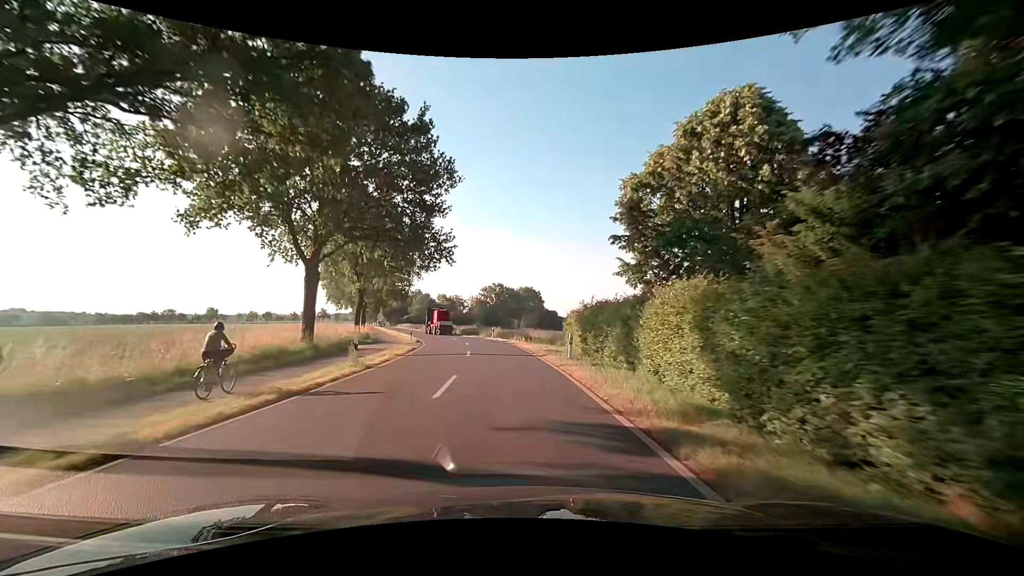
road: secondary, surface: asphalt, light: Day
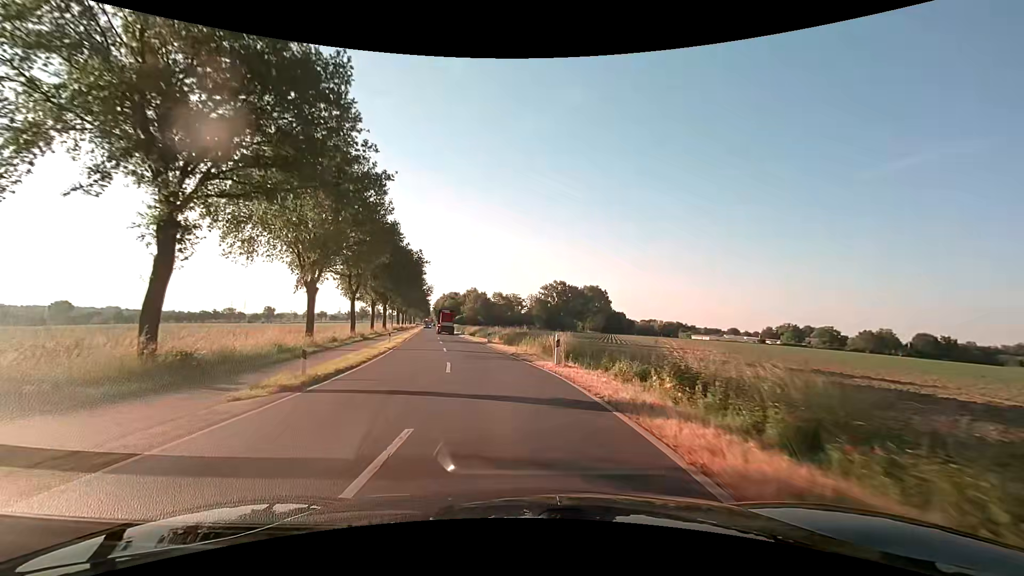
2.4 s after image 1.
(-2.1, +31.1) m; -7°
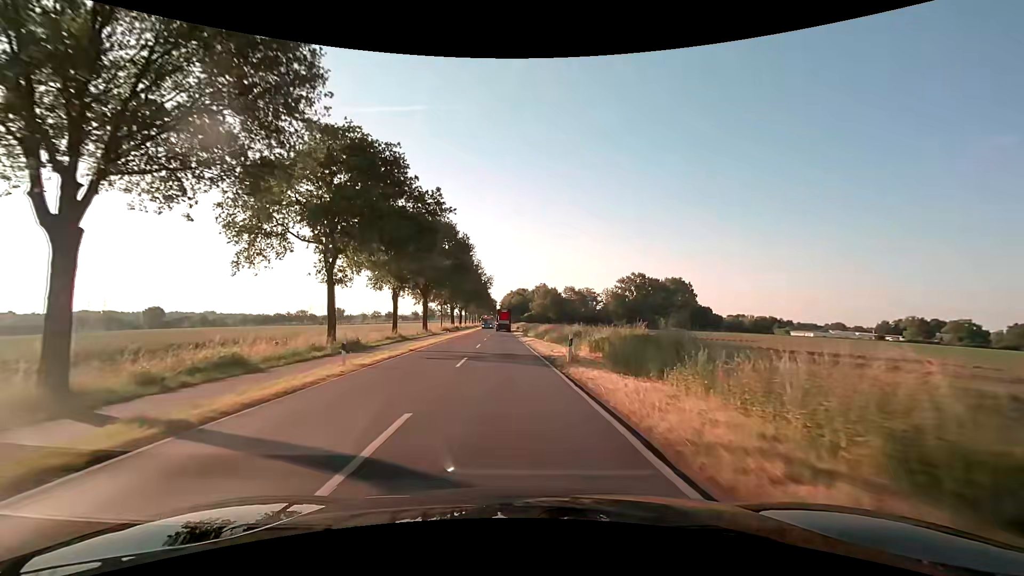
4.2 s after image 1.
(-1.9, +23.3) m; -8°
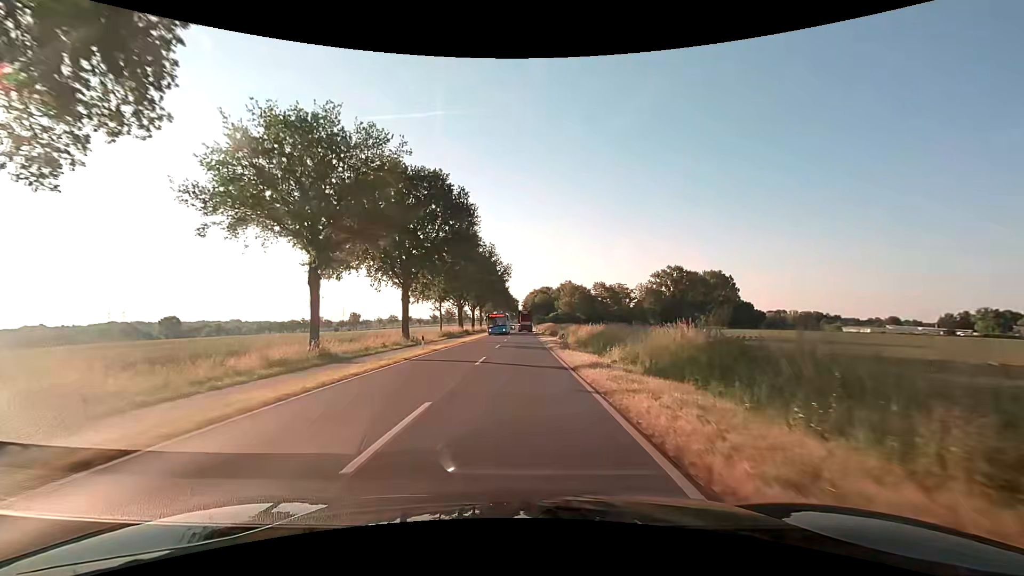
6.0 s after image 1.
(-0.7, +23.5) m; -3°
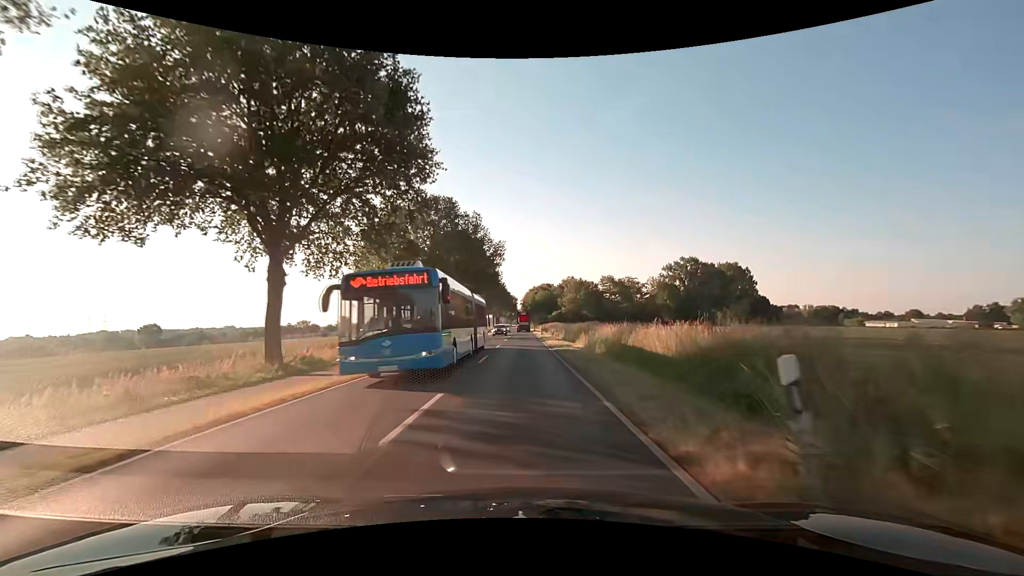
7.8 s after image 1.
(+0.1, +23.4) m; 0°
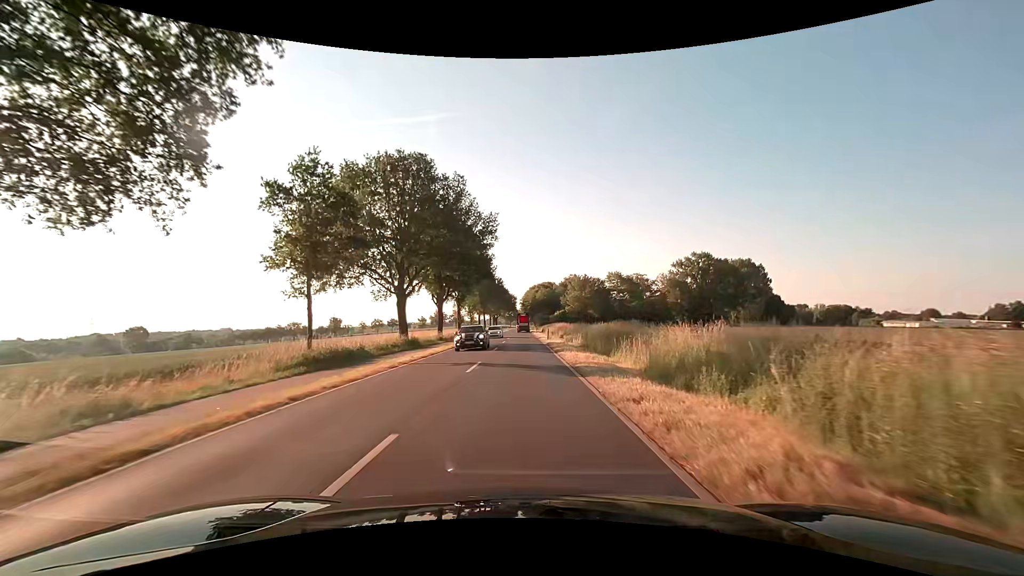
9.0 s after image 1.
(0.0, +15.5) m; 0°
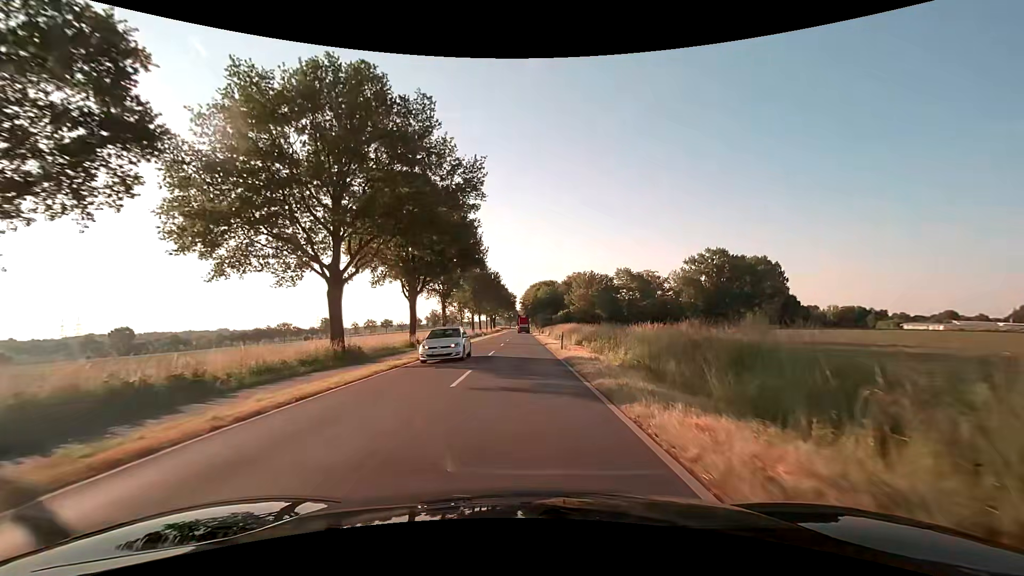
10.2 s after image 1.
(0.0, +15.5) m; 0°
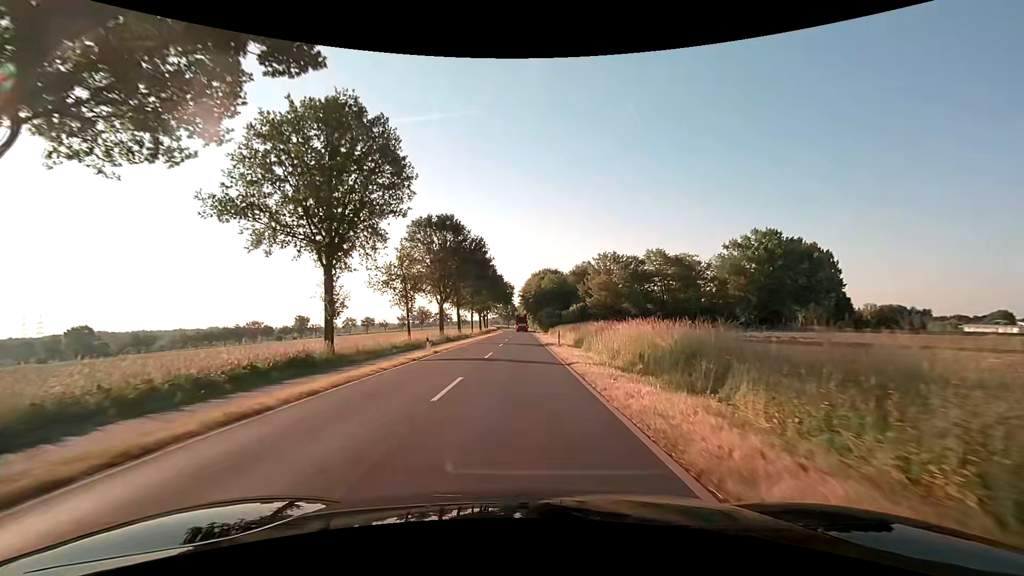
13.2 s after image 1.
(+0.3, +38.8) m; +1°
(0, +10) (0, +20) (0, +30) (0, +40) (0, +50) (0, +60) (0, +70) (-1, +80) (-1, +90) (-1, +100) m
